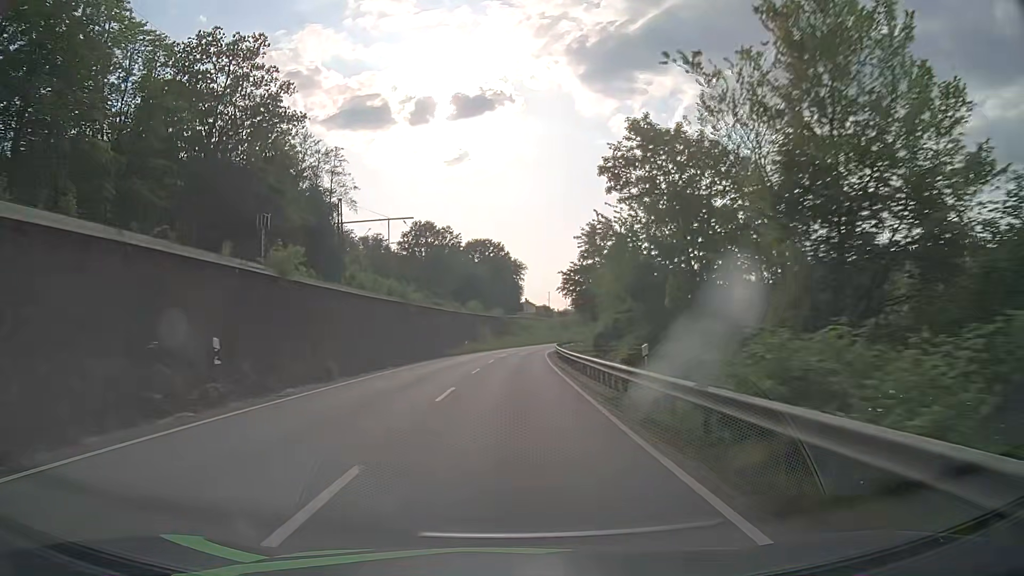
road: primary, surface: asphalt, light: Day
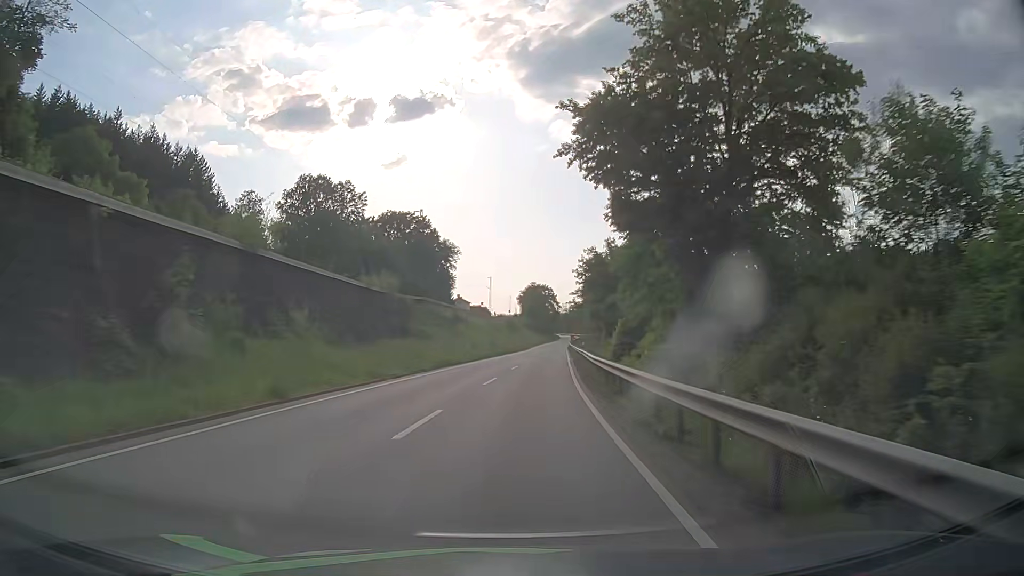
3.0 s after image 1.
(+2.3, +64.8) m; +5°
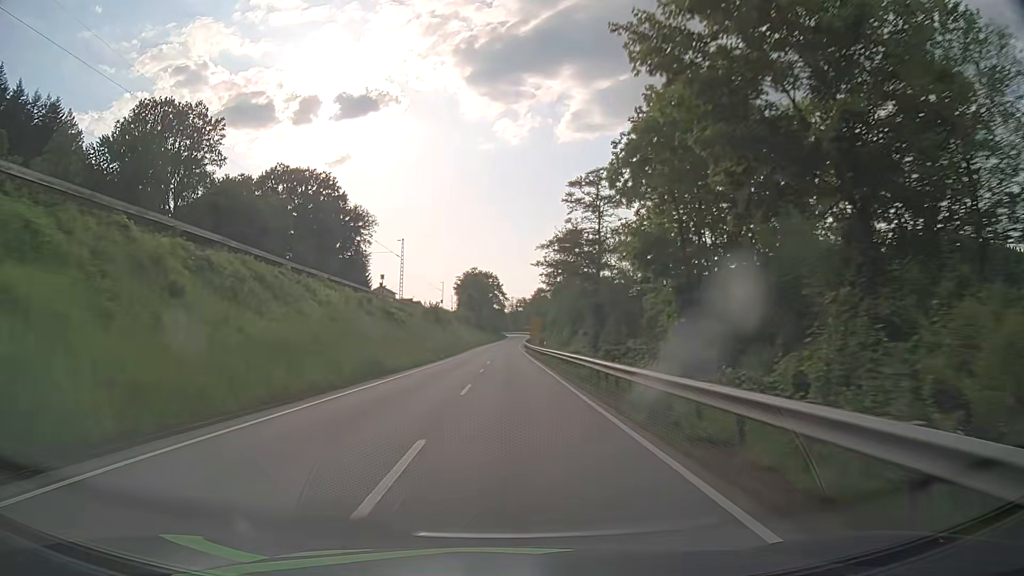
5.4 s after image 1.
(+2.8, +51.4) m; +5°
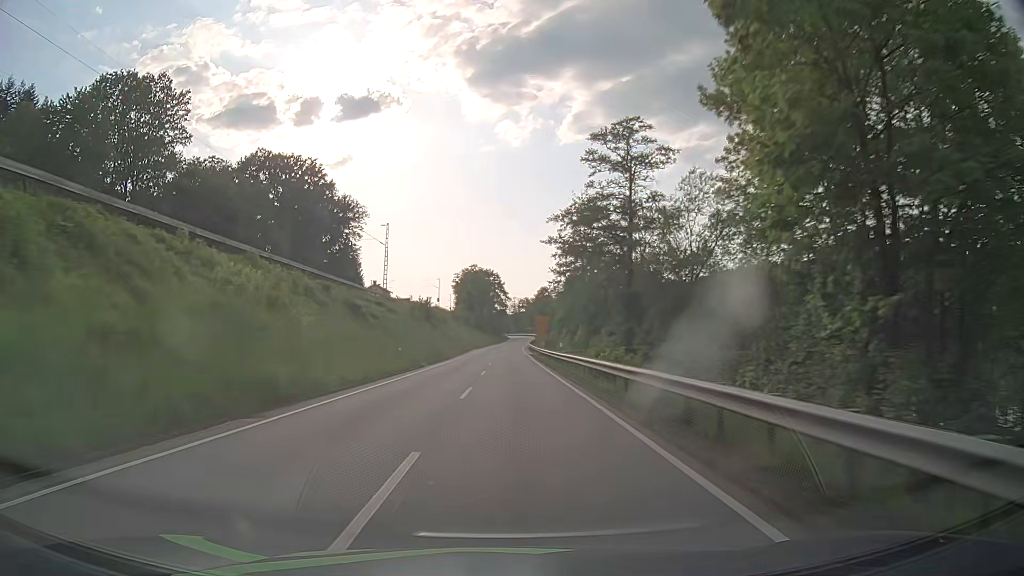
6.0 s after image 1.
(-0.1, +12.9) m; -1°
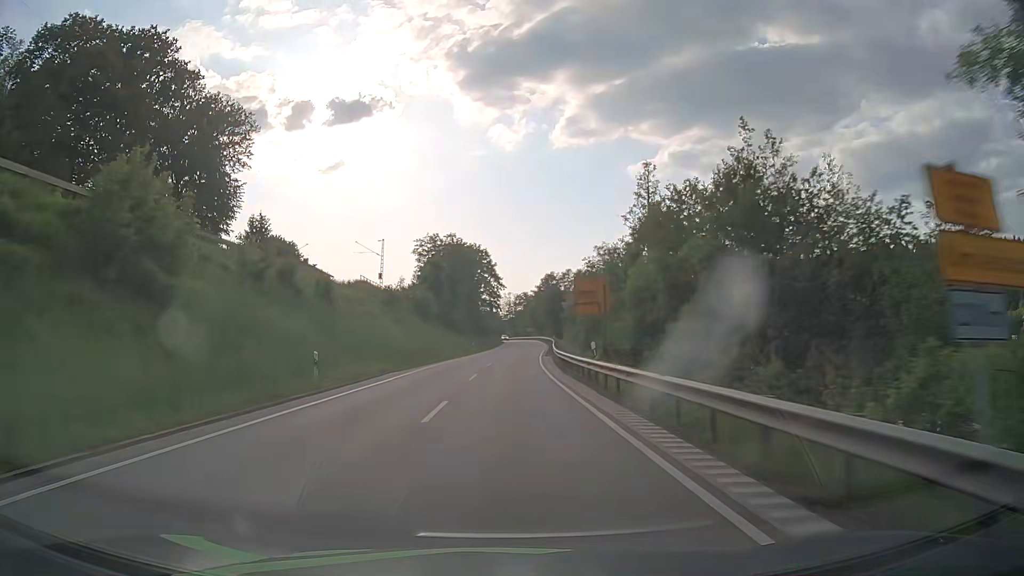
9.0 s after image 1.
(+0.4, +64.4) m; +1°
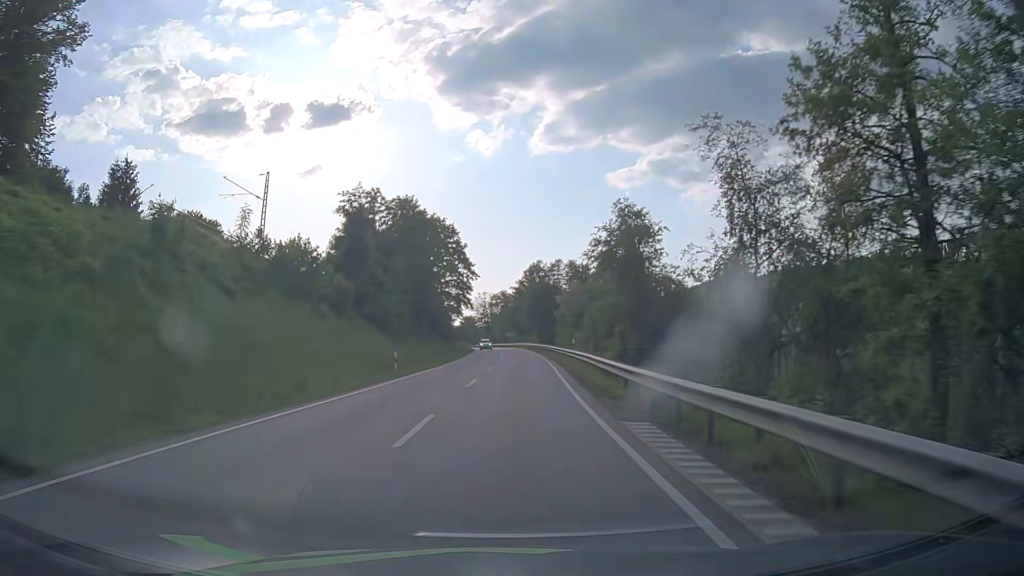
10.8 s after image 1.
(+0.4, +38.5) m; +2°
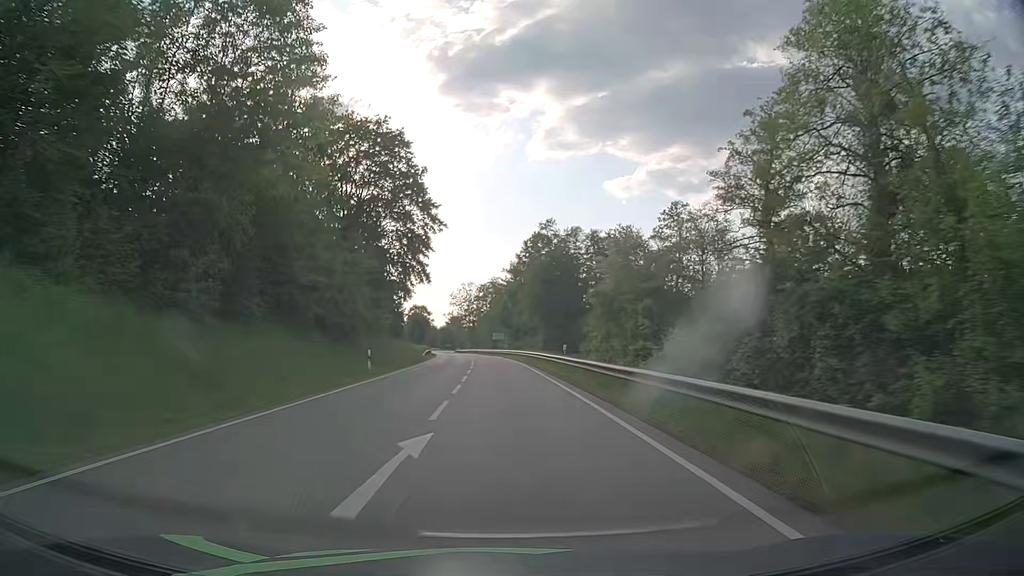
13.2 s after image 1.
(+0.9, +51.1) m; +1°
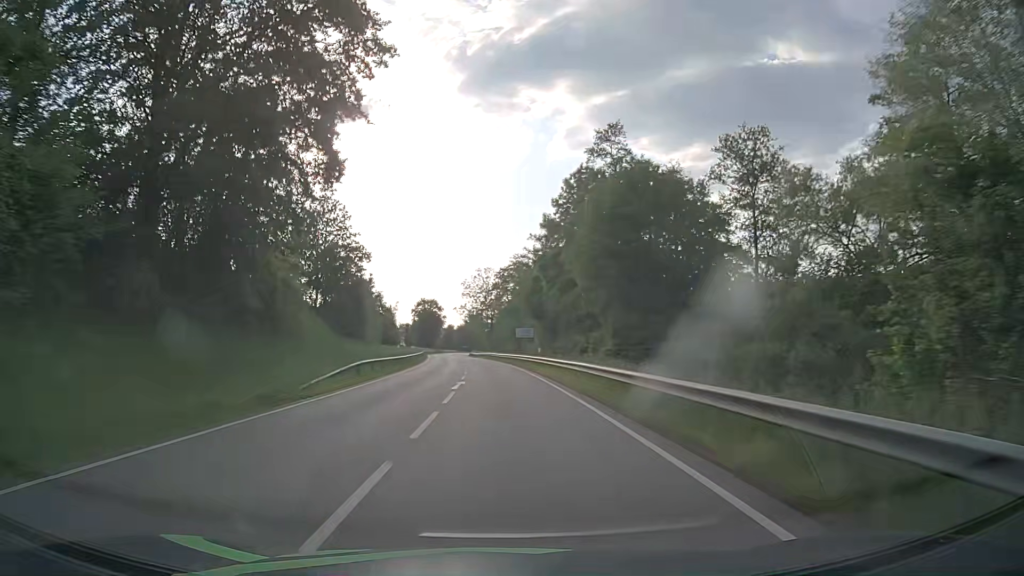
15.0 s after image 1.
(-0.6, +38.3) m; -1°
(0, +10) (0, +20) (-1, +30) (-1, +40) (-2, +50) (-3, +60) (-4, +70) (-5, +80) (-6, +90) (-7, +100) m
